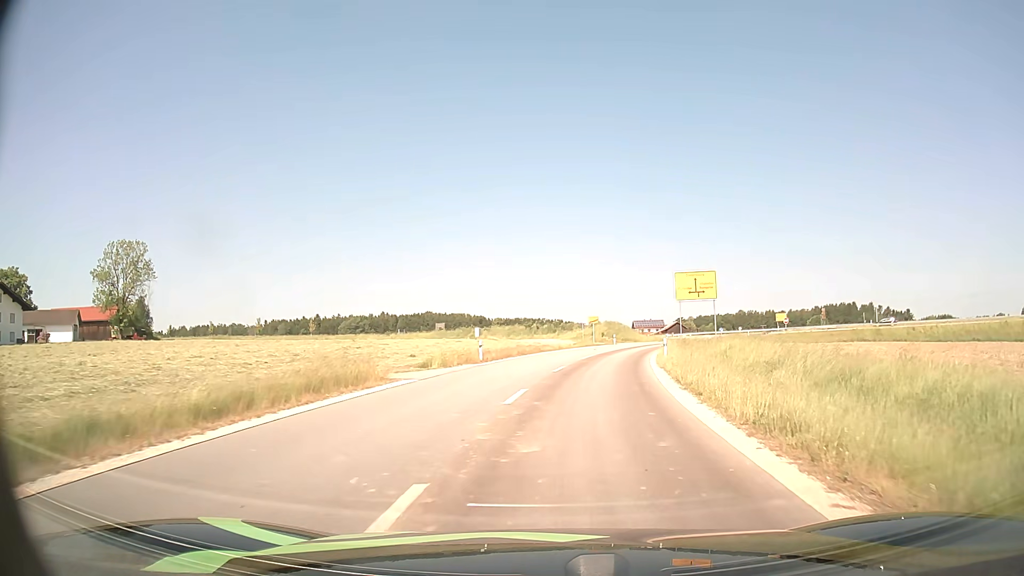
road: tertiary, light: Day
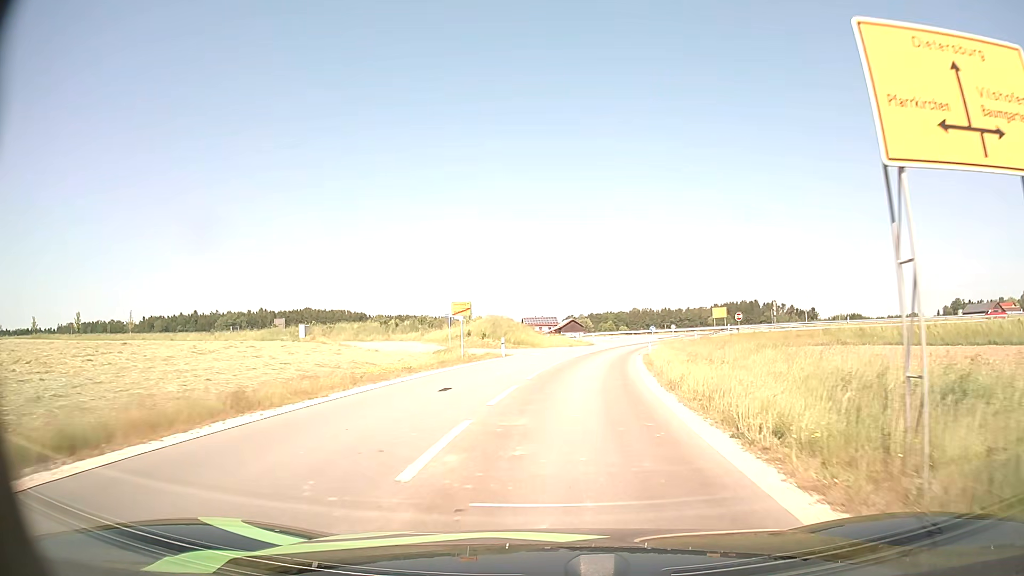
(+2.6, +30.1) m; +10°
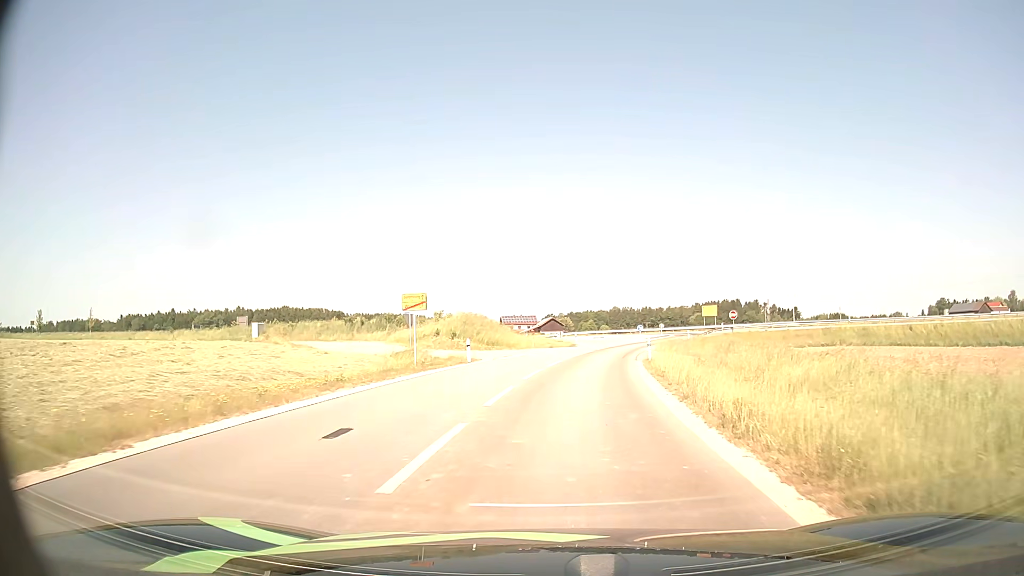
(+0.1, +6.3) m; +2°
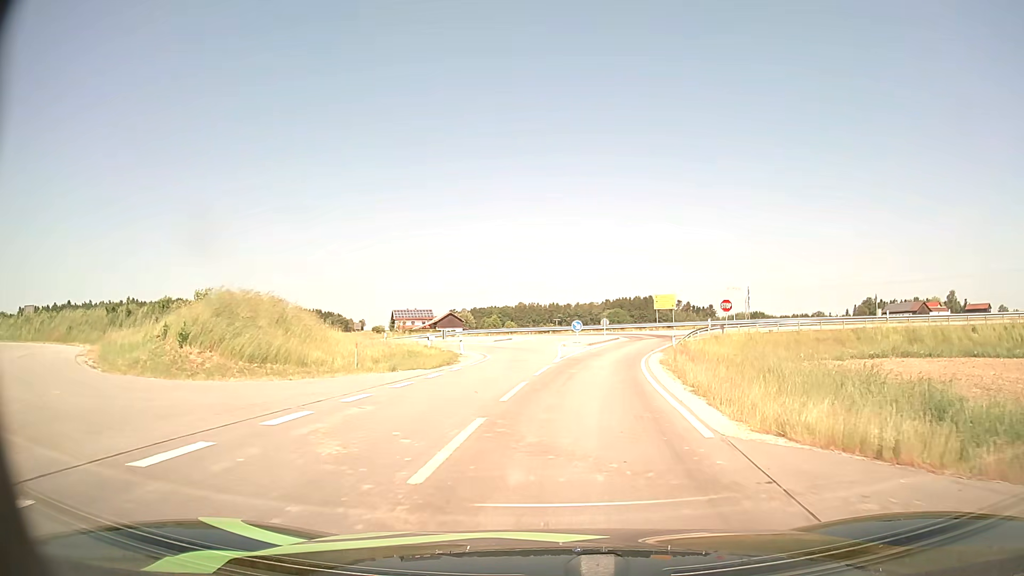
(+2.0, +29.6) m; +8°
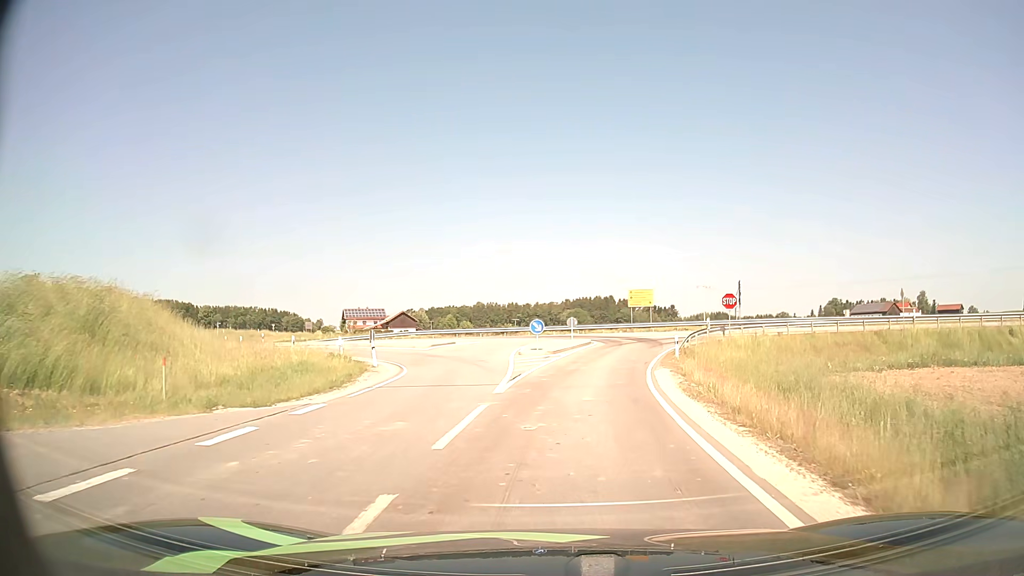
(+0.3, +10.3) m; +4°
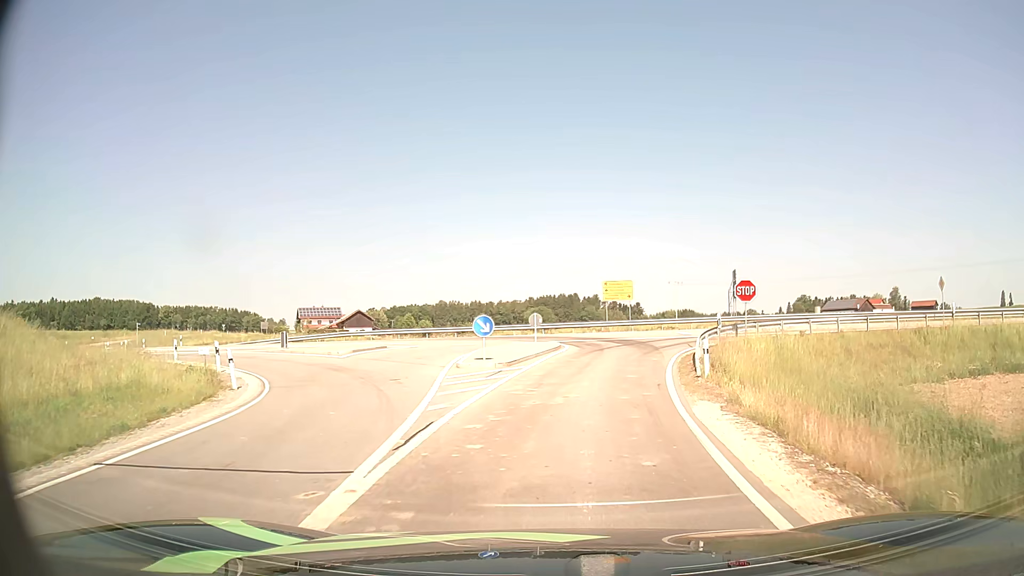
(+0.3, +9.0) m; +3°
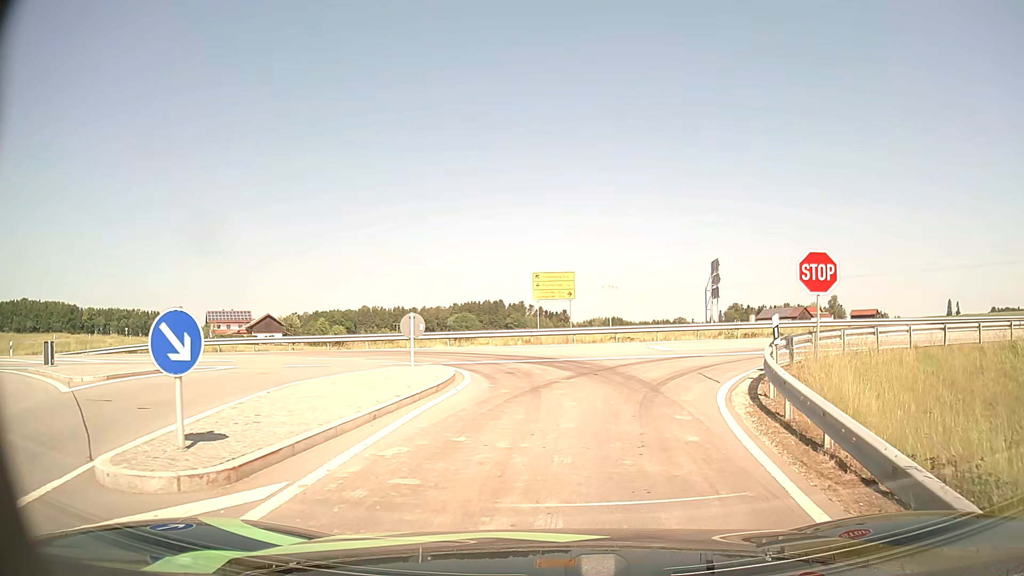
(+0.7, +13.3) m; +6°
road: tertiary_link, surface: asphalt
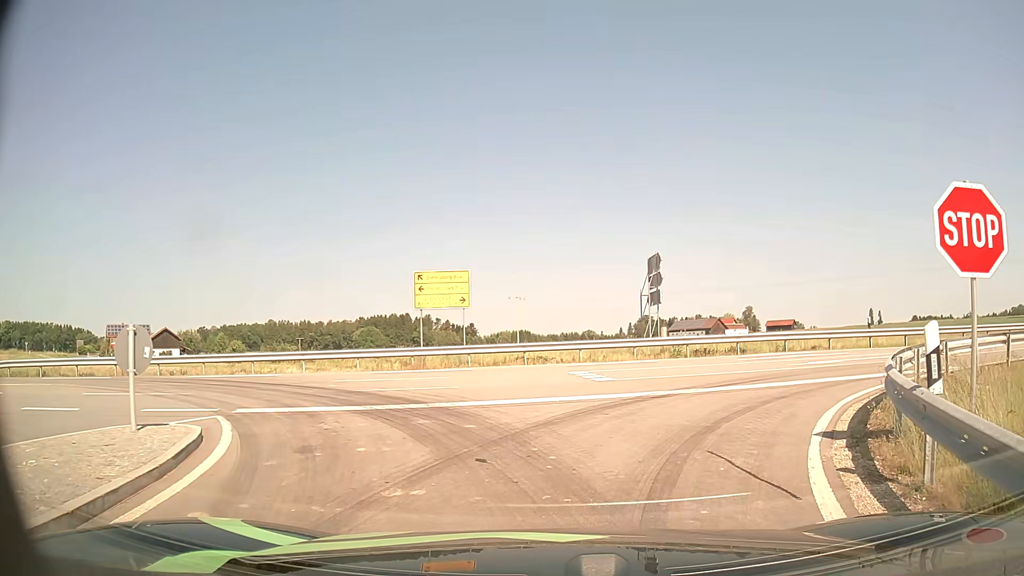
(+0.6, +8.1) m; +8°
(+2, +10) (+8, +17) (+18, +20) (+27, +22) (+37, +24) (+47, +26) (+57, +27) (+67, +28) (+77, +30) (+87, +31) m
